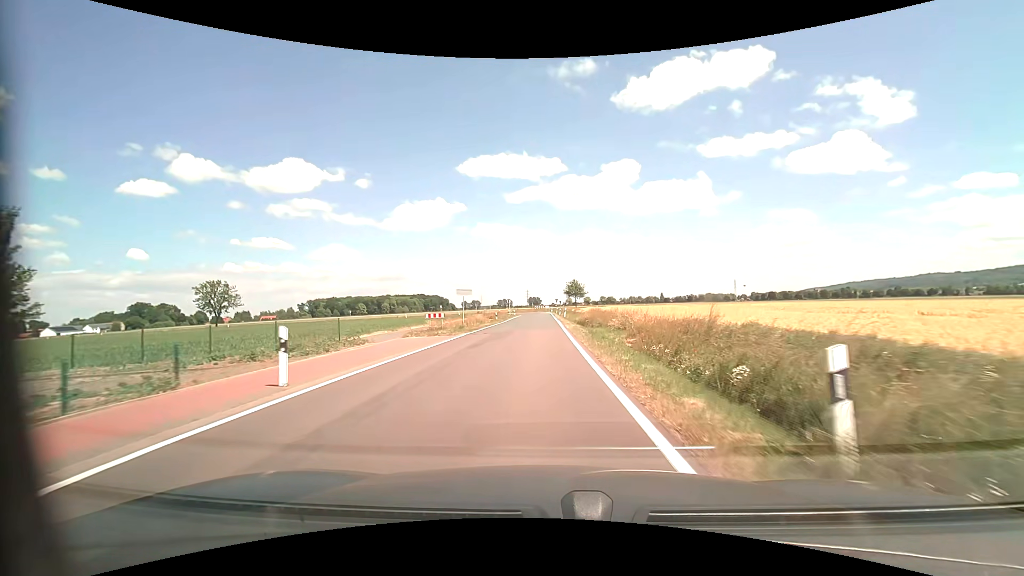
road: tertiary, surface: asphalt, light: Day
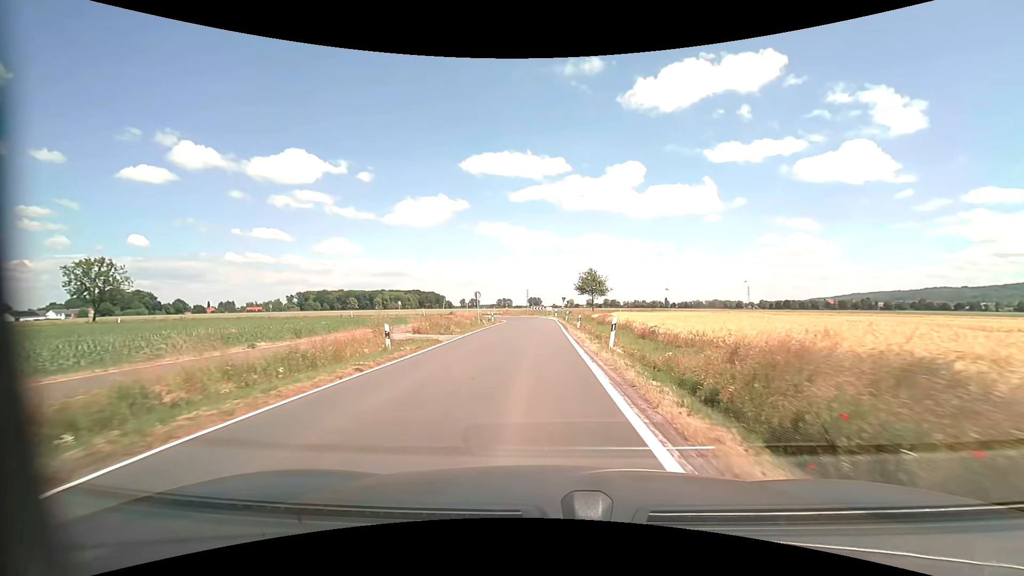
(0.0, +37.8) m; 0°
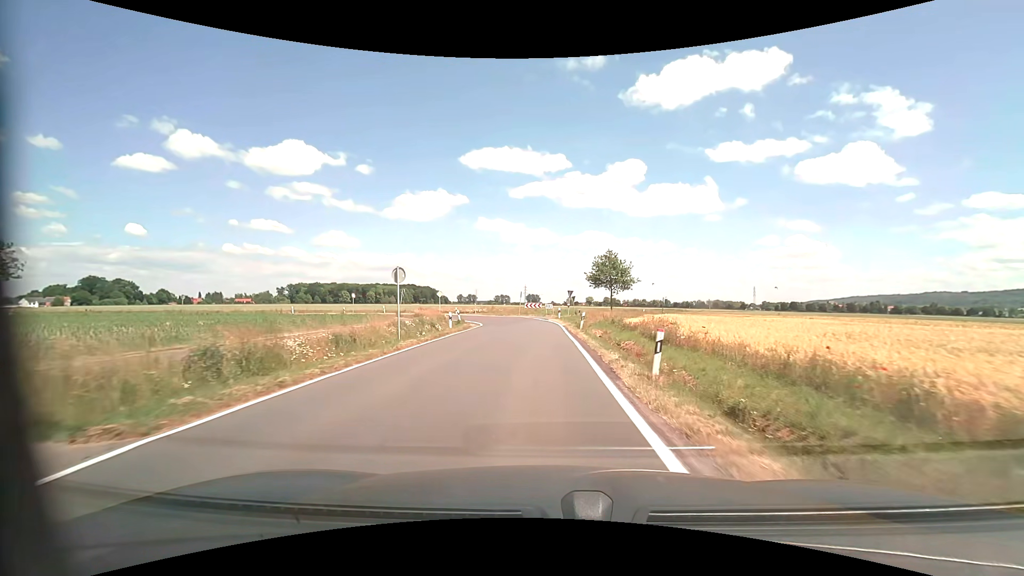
(+0.1, +21.9) m; 0°
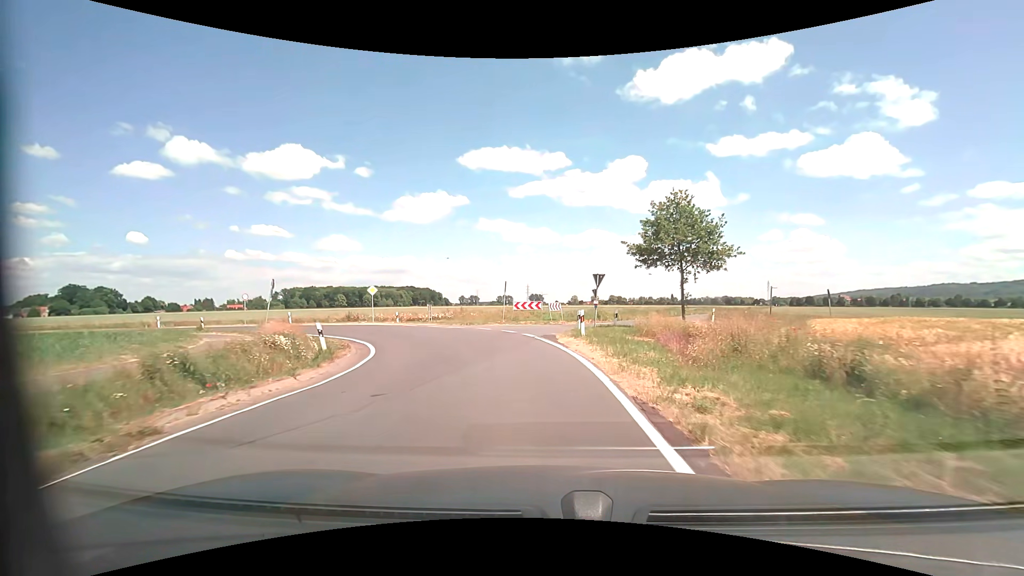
(+0.1, +26.2) m; 0°
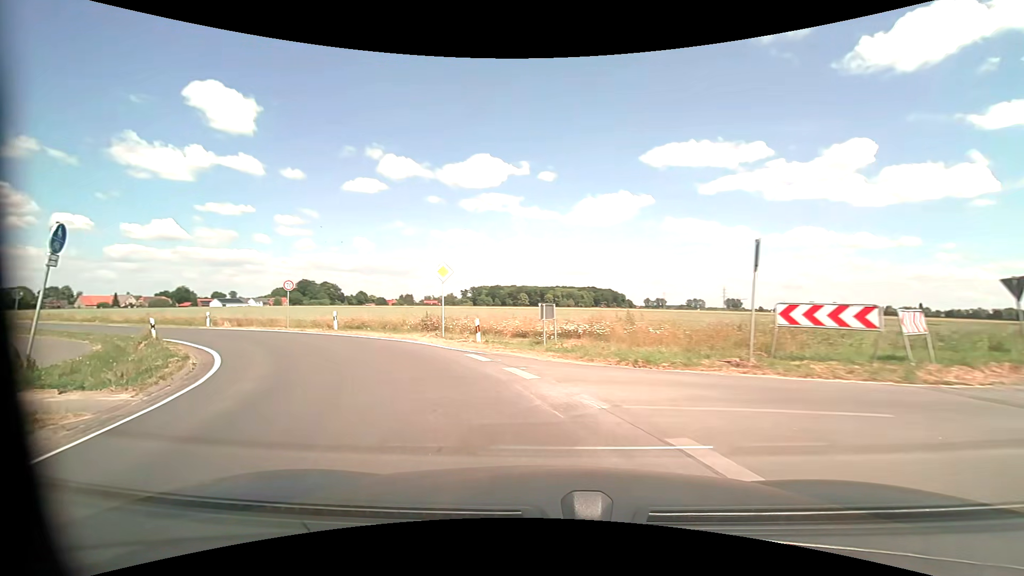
(-2.3, +21.9) m; -21°
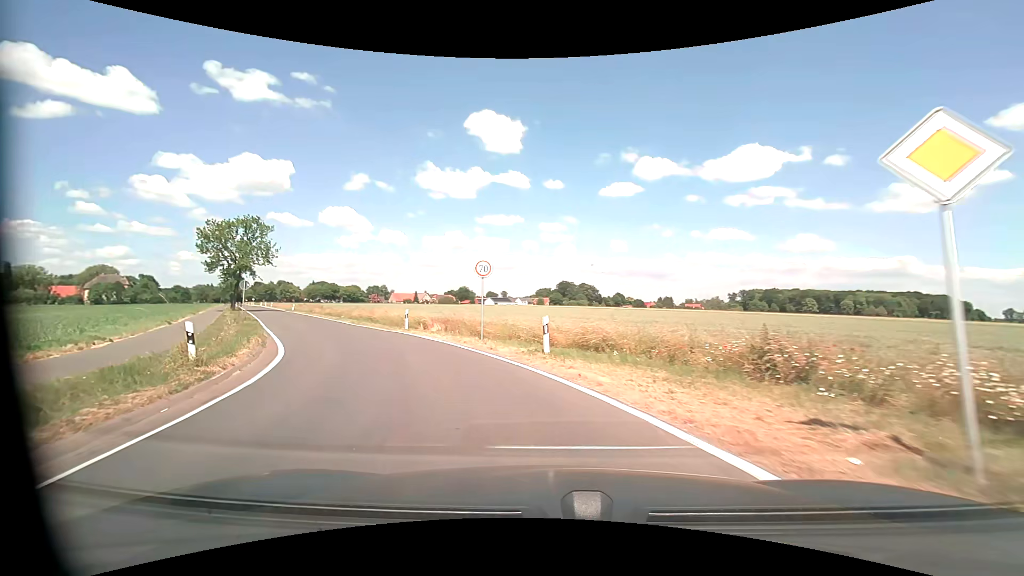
(-3.8, +14.2) m; -28°
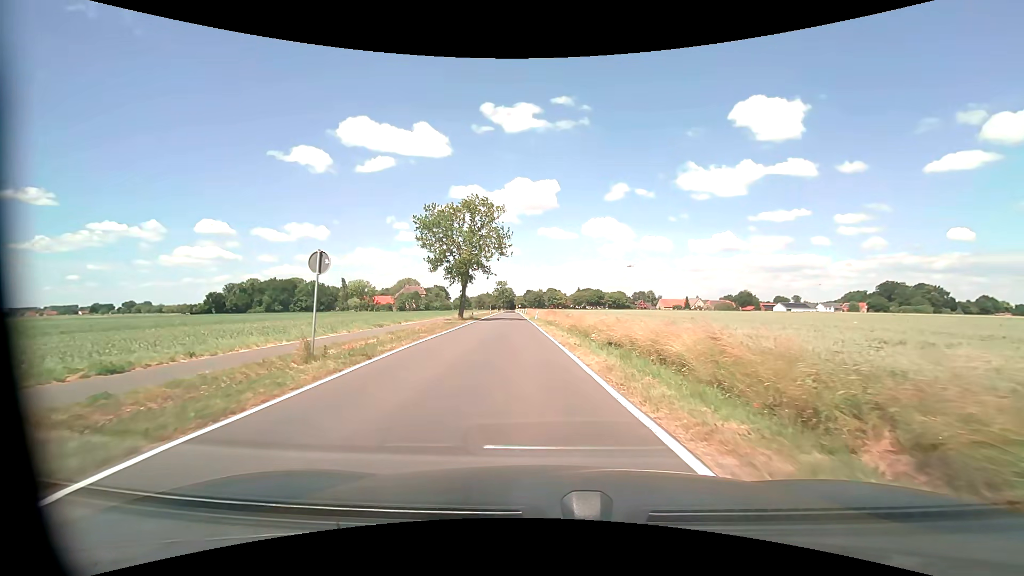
(-8.5, +24.5) m; -30°
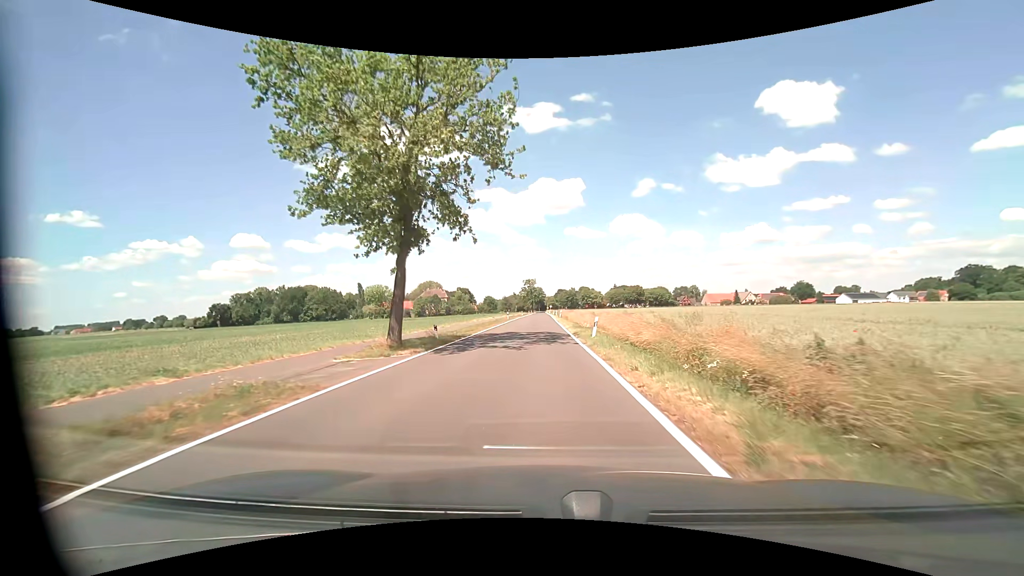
(-1.9, +33.1) m; -4°
(0, +10) (0, +20) (0, +30) (0, +40) (0, +50) (0, +60) (0, +70) (0, +80) (0, +90) (0, +100) m
